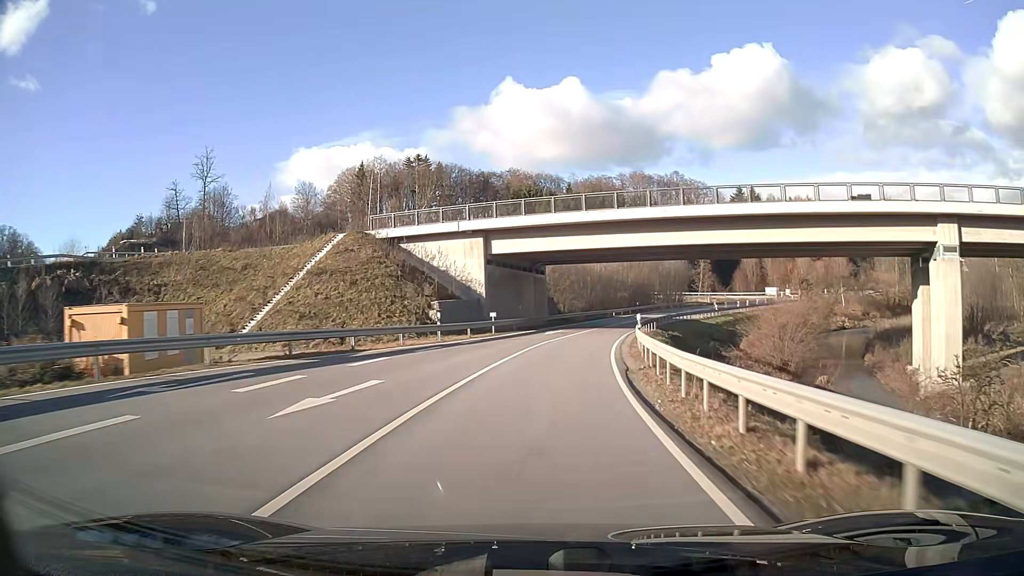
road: secondary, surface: asphalt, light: Day
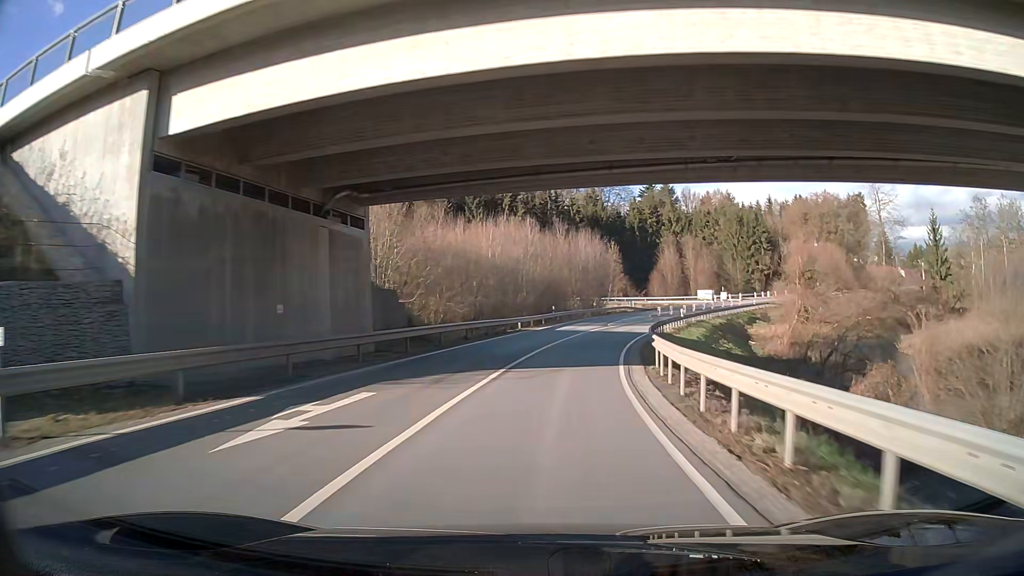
(+2.6, +32.1) m; +10°
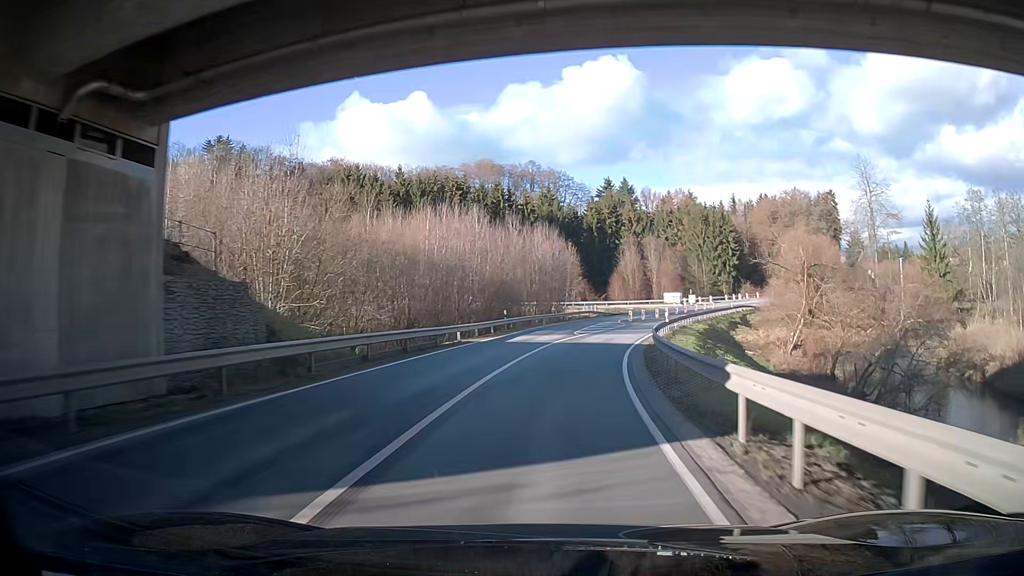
(+0.5, +10.7) m; +5°
